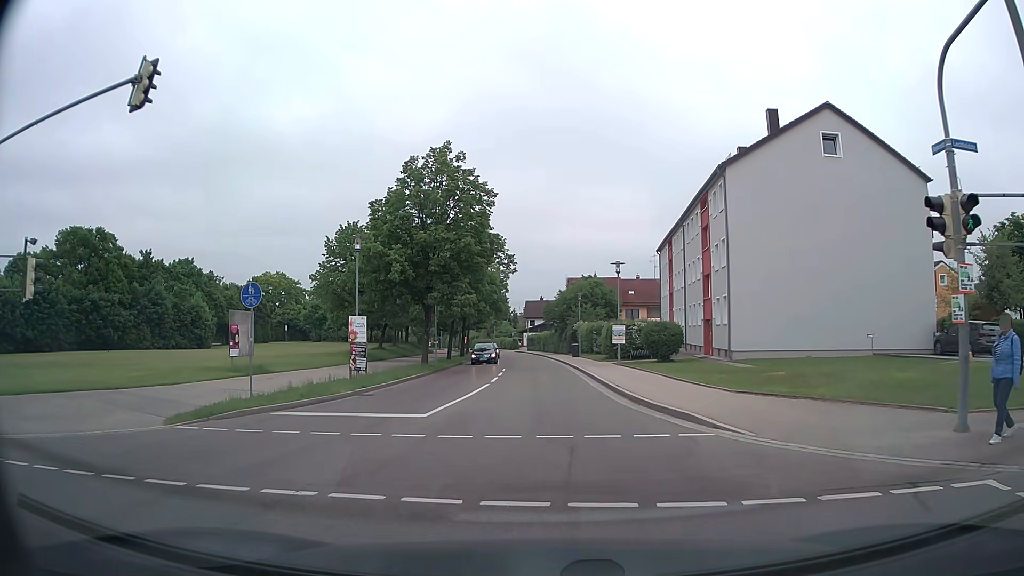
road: tertiary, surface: asphalt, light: Day
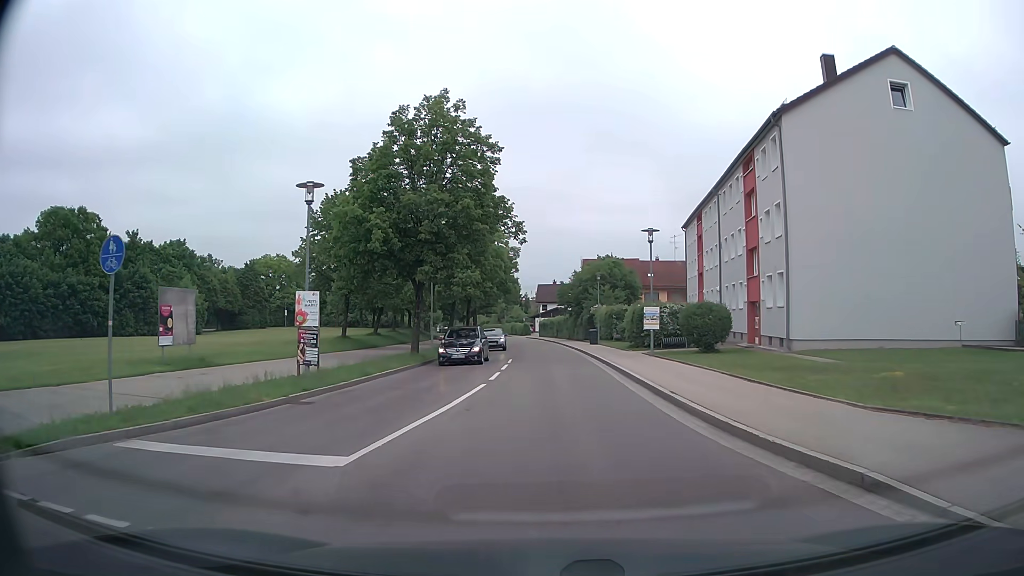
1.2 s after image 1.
(0.0, +6.4) m; -1°
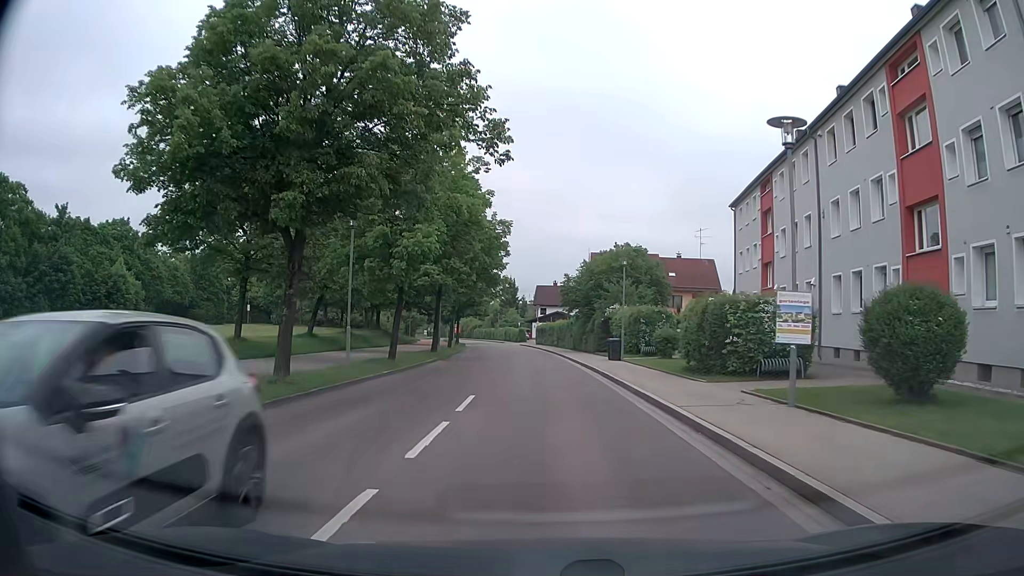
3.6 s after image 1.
(+0.1, +15.8) m; +1°
(0, +10) (0, +20) (-1, +30) (-1, +40) (-1, +50) (-2, +60) (-3, +70) (-4, +80) (-6, +90) (-7, +100) m
